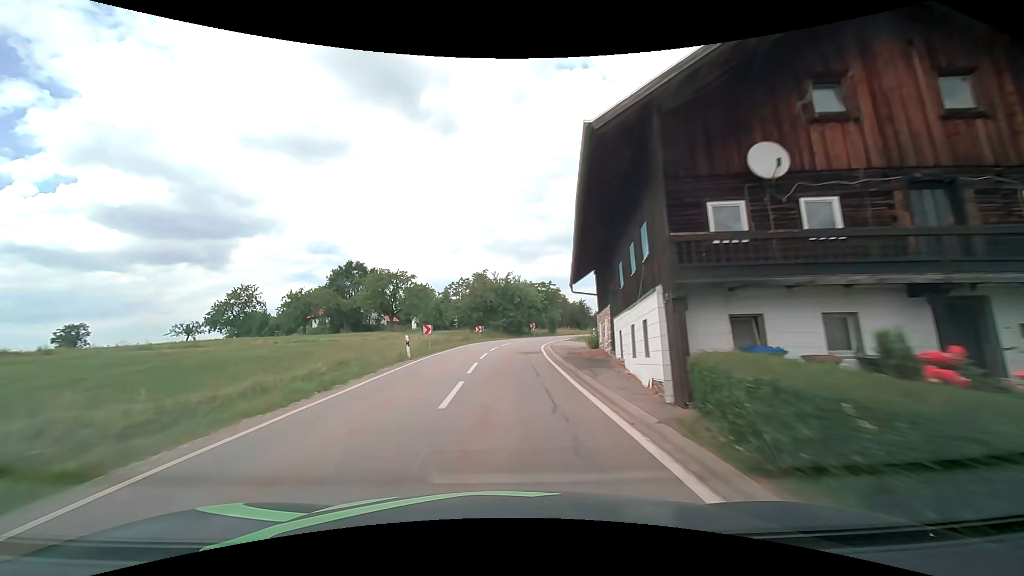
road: tertiary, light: Day
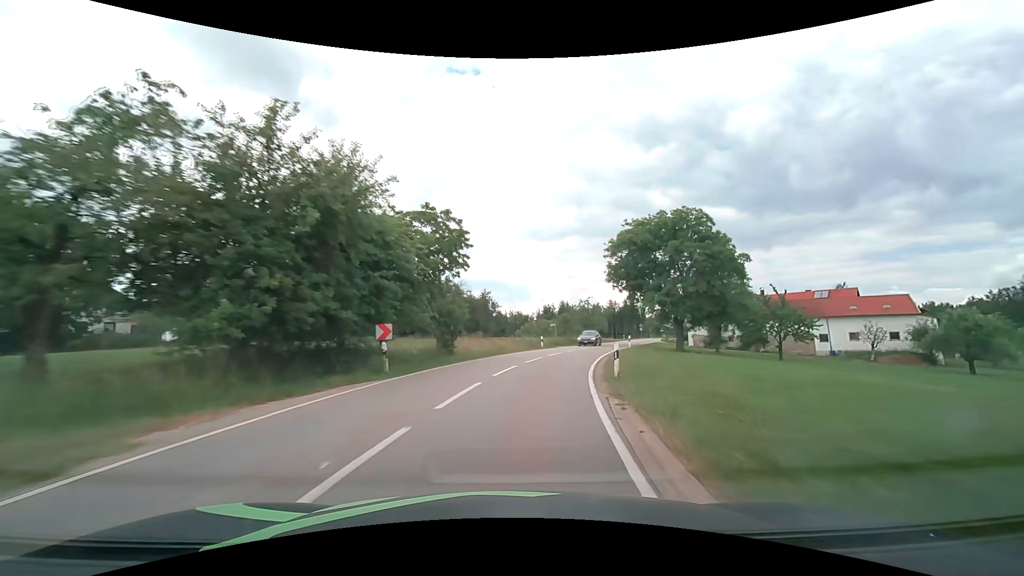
(+2.6, +41.8) m; +13°
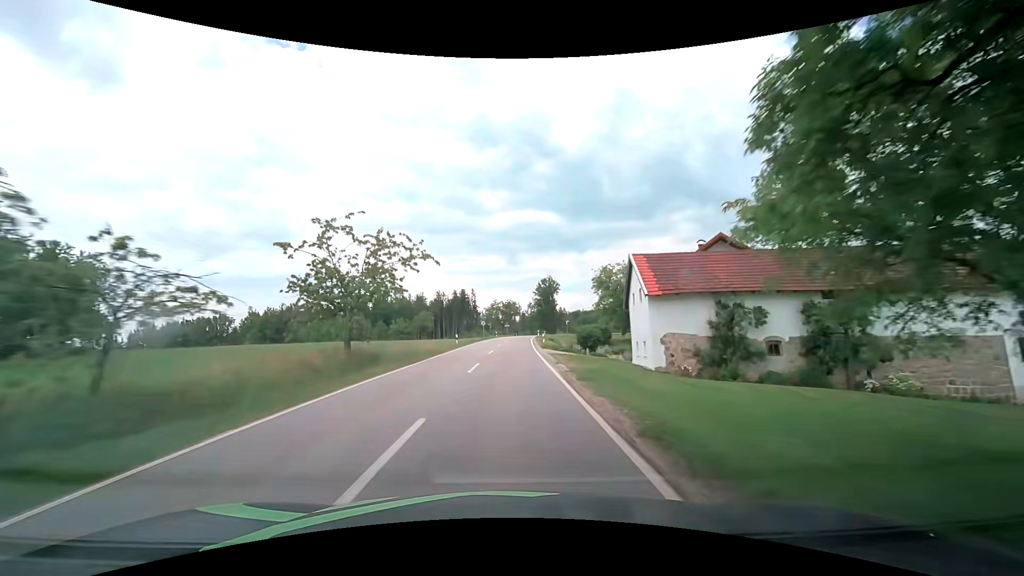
(+11.5, +50.8) m; +20°
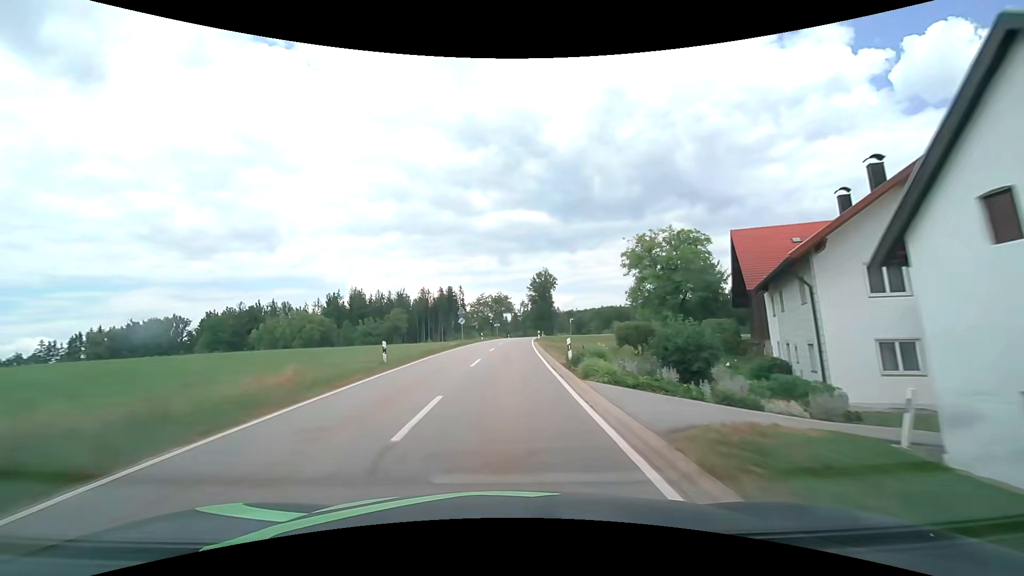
(+0.2, +21.4) m; +1°
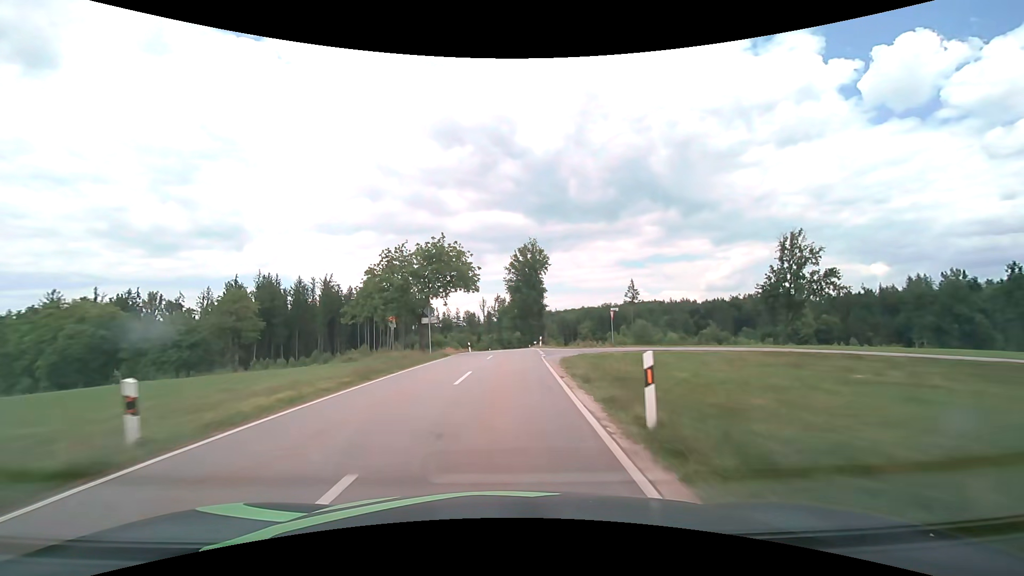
(+1.4, +53.7) m; +3°
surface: asphalt
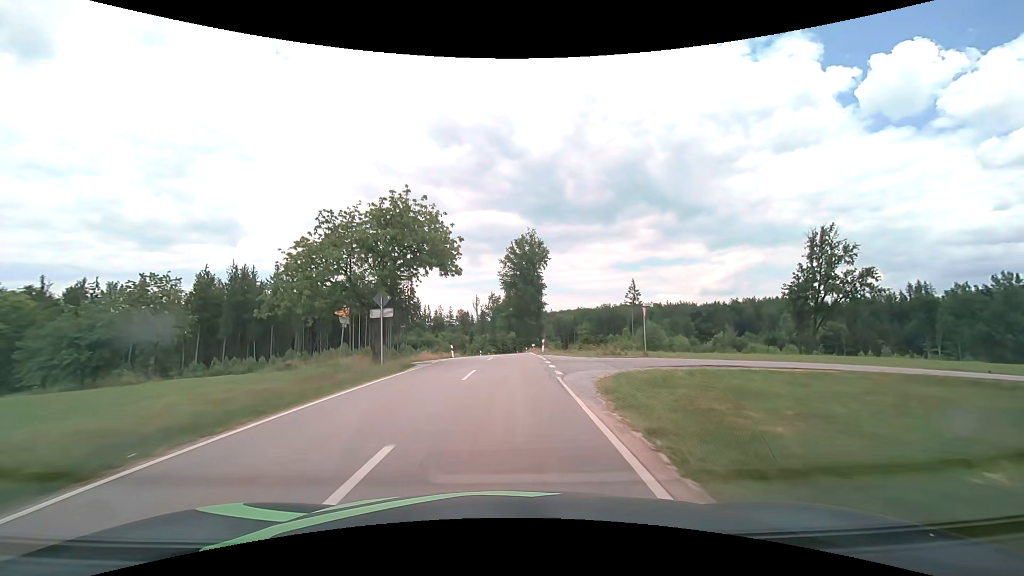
(+0.1, +10.8) m; +1°
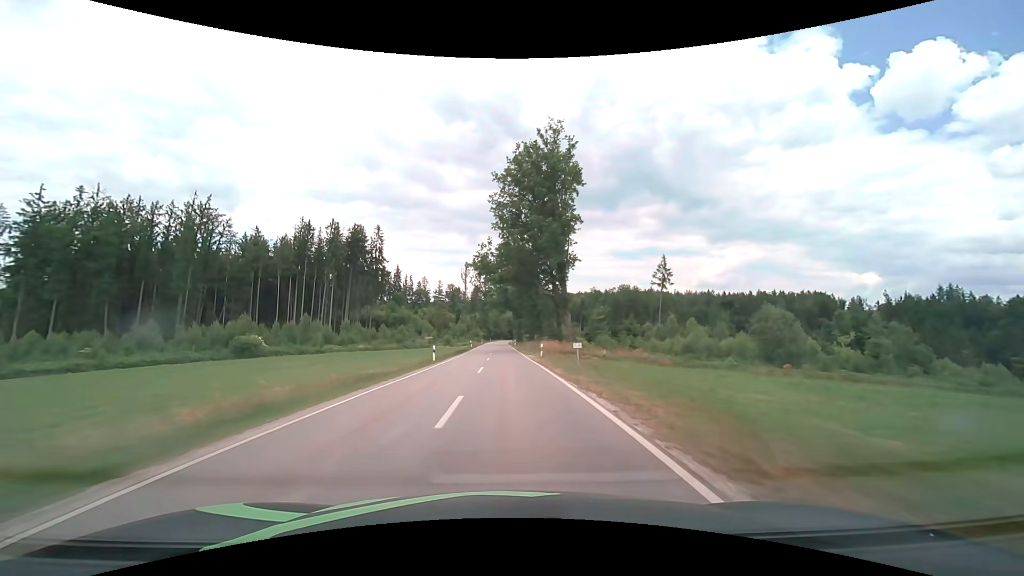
(+0.3, +43.2) m; 0°
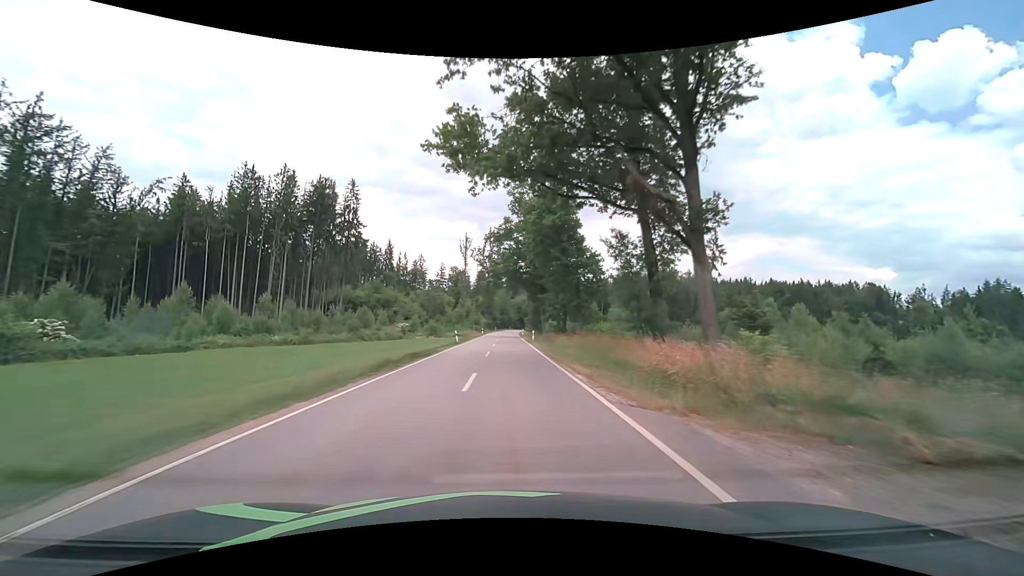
(-0.2, +33.0) m; -1°
(0, +10) (0, +20) (0, +30) (0, +40) (0, +50) (0, +60) (0, +70) (0, +80) (+1, +90) (+1, +100) m
